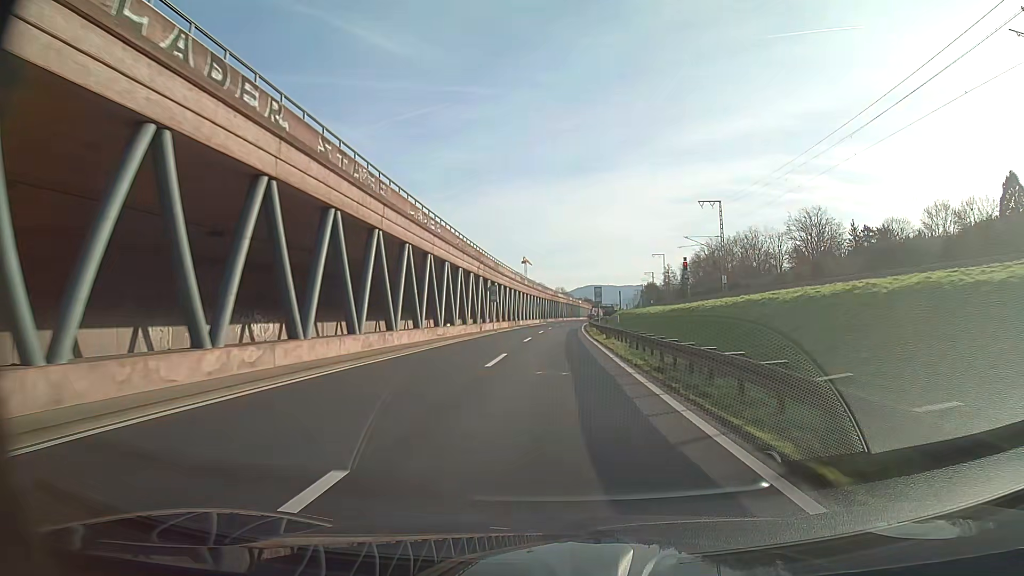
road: trunk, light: Day
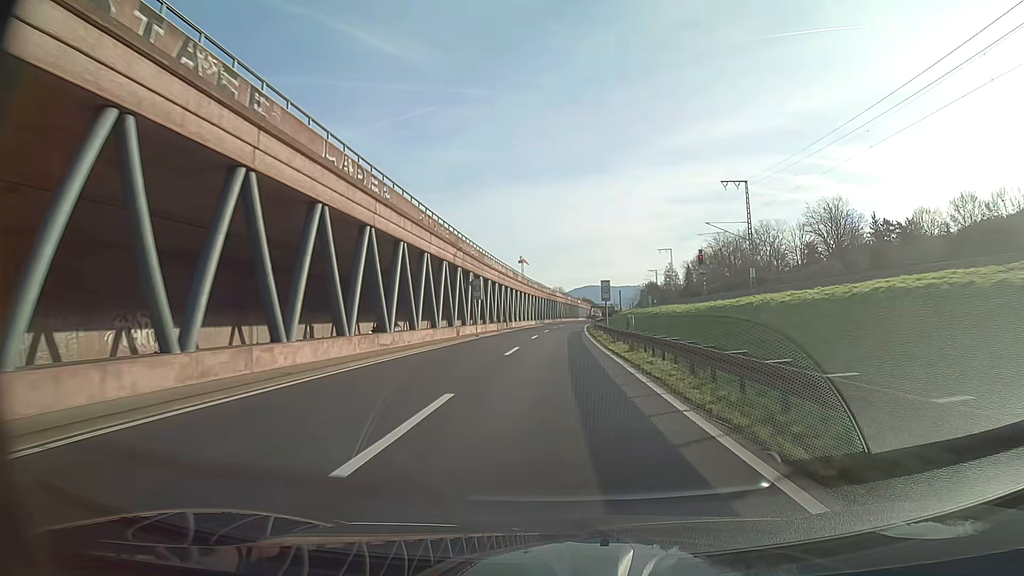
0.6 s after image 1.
(0.0, +12.1) m; 0°
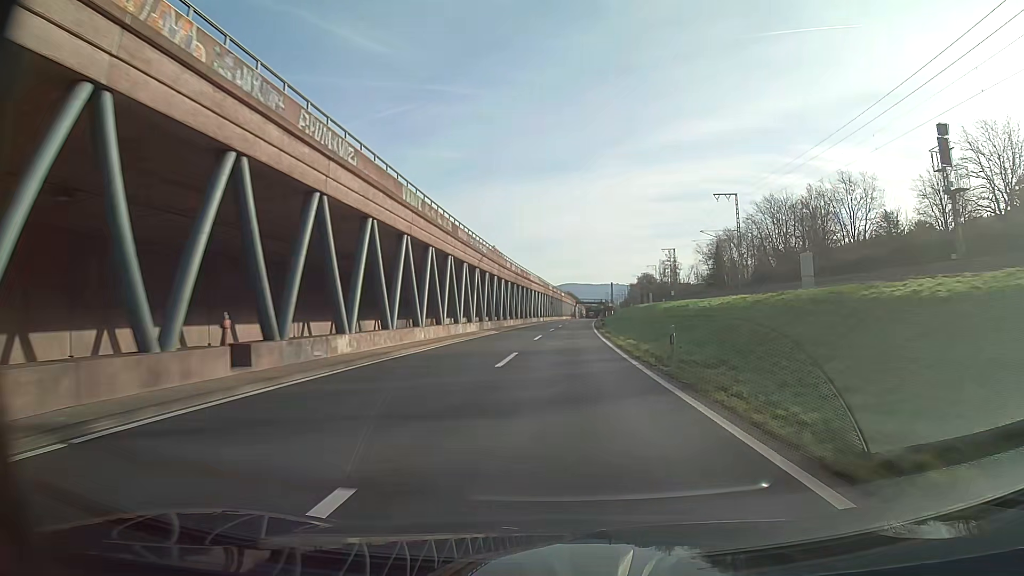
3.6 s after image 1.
(+0.9, +60.7) m; +2°
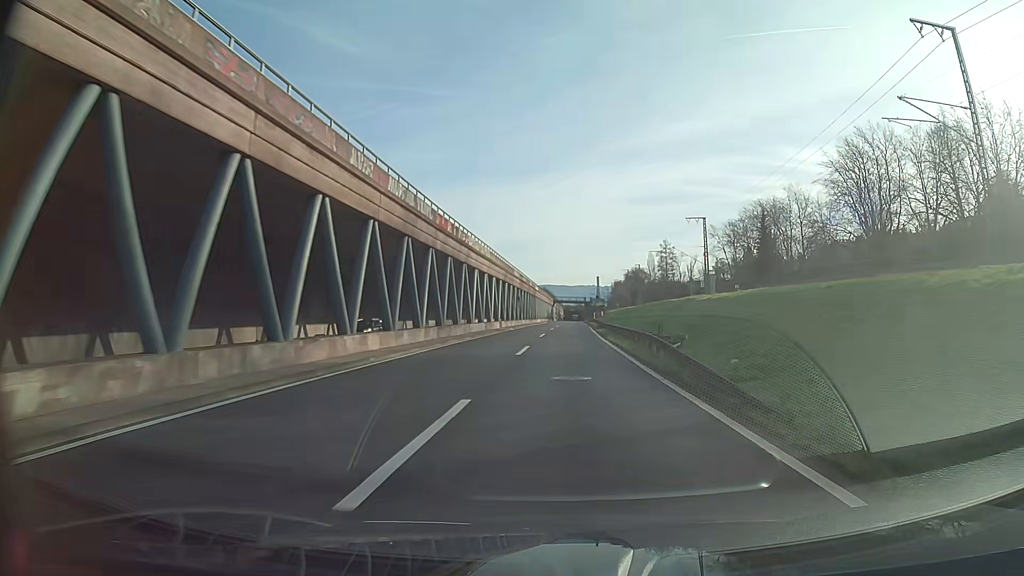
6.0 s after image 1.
(+0.9, +48.5) m; +2°
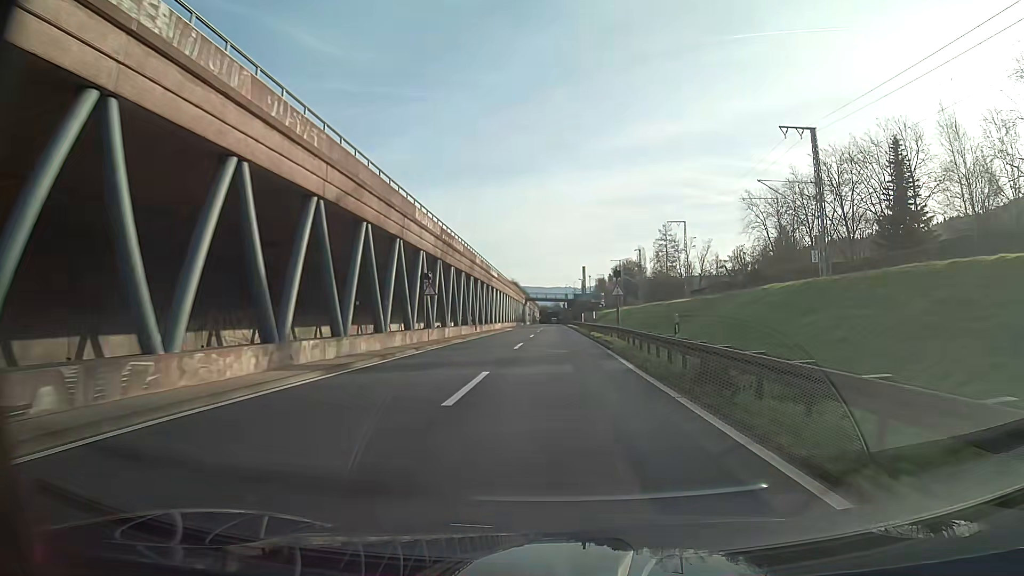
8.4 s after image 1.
(+0.8, +48.5) m; +2°
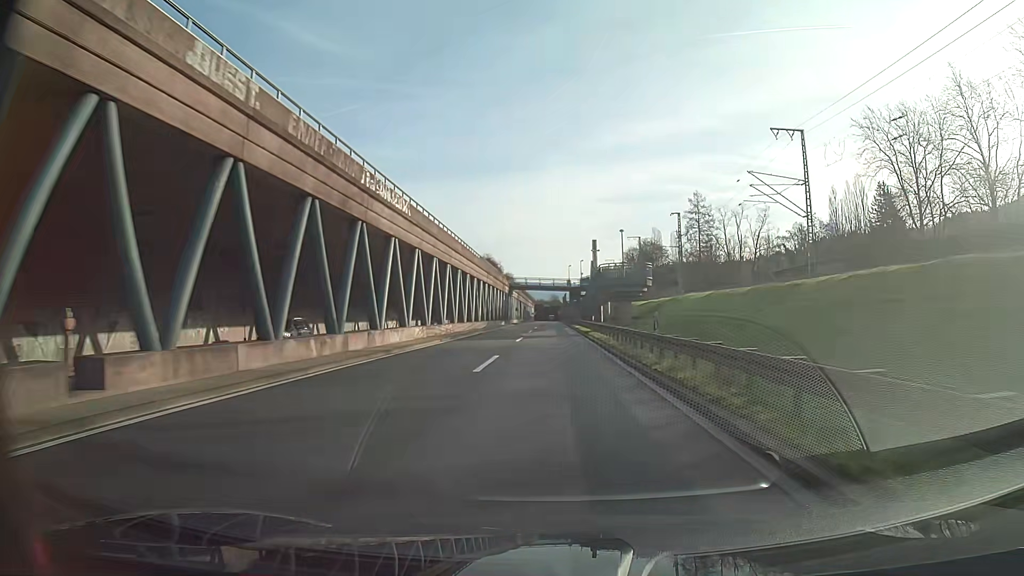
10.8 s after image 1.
(+0.1, +48.6) m; 0°
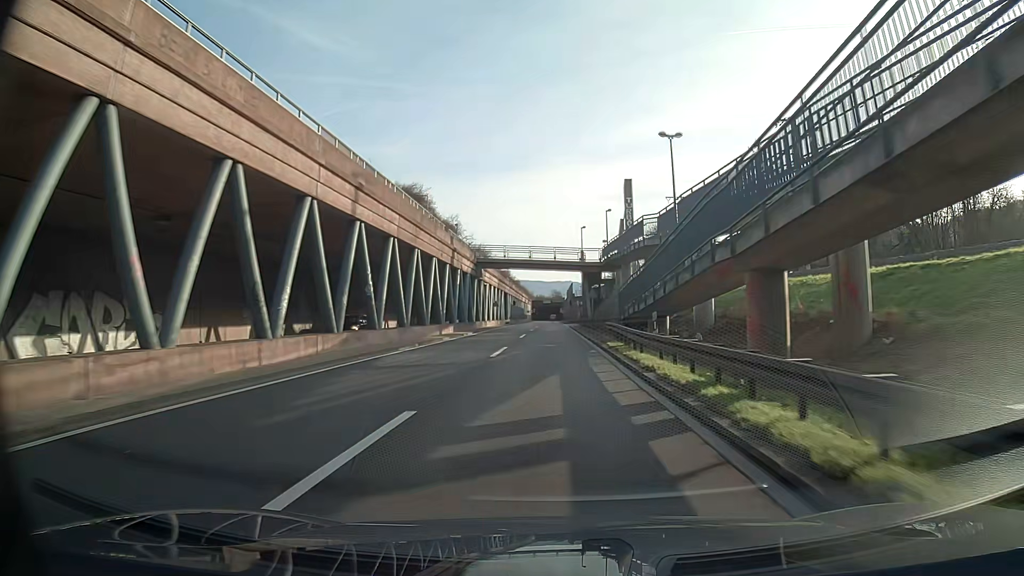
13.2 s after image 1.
(-0.1, +48.7) m; 0°
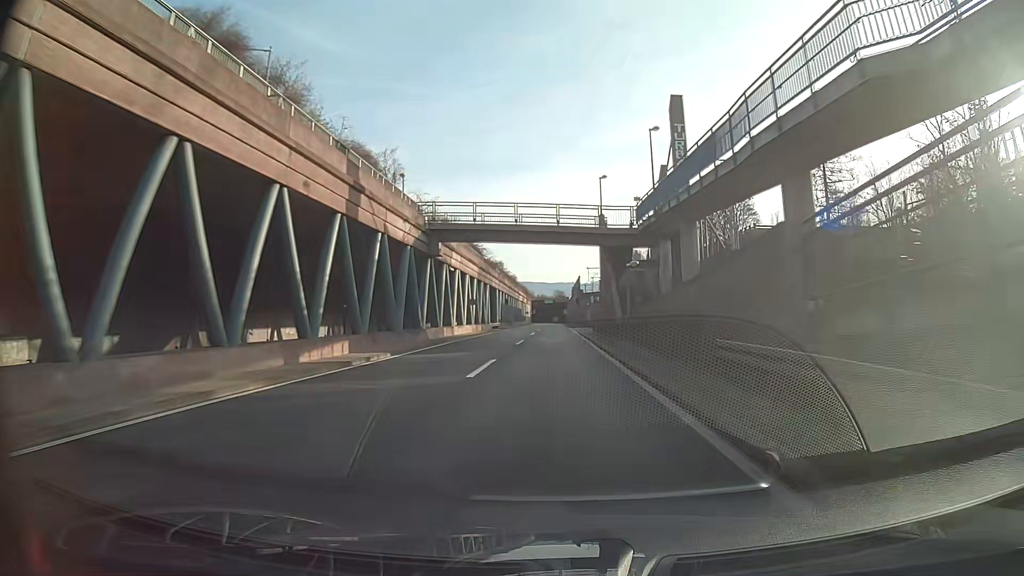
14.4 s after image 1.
(0.0, +24.4) m; 0°
